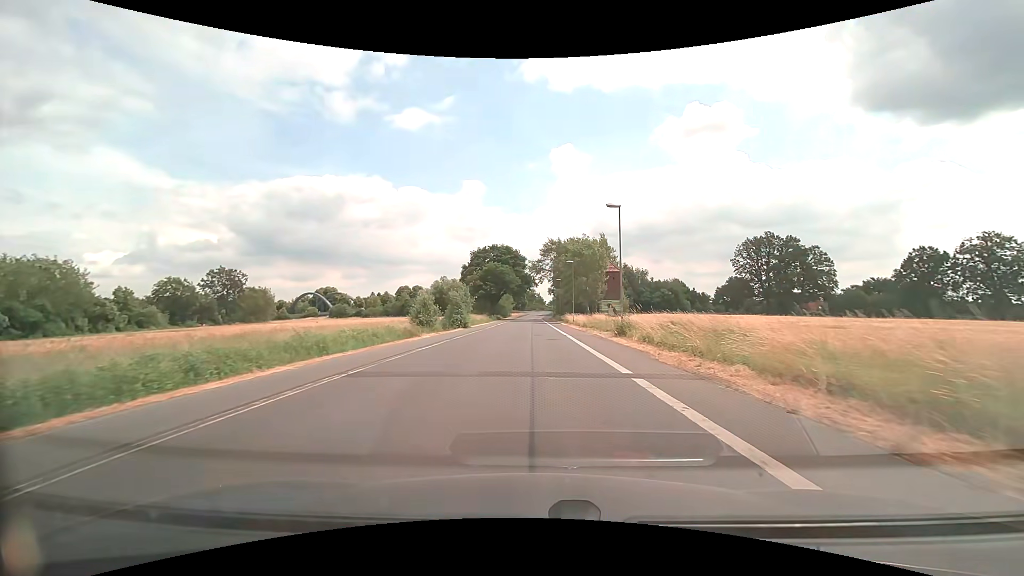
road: tertiary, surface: asphalt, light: Day
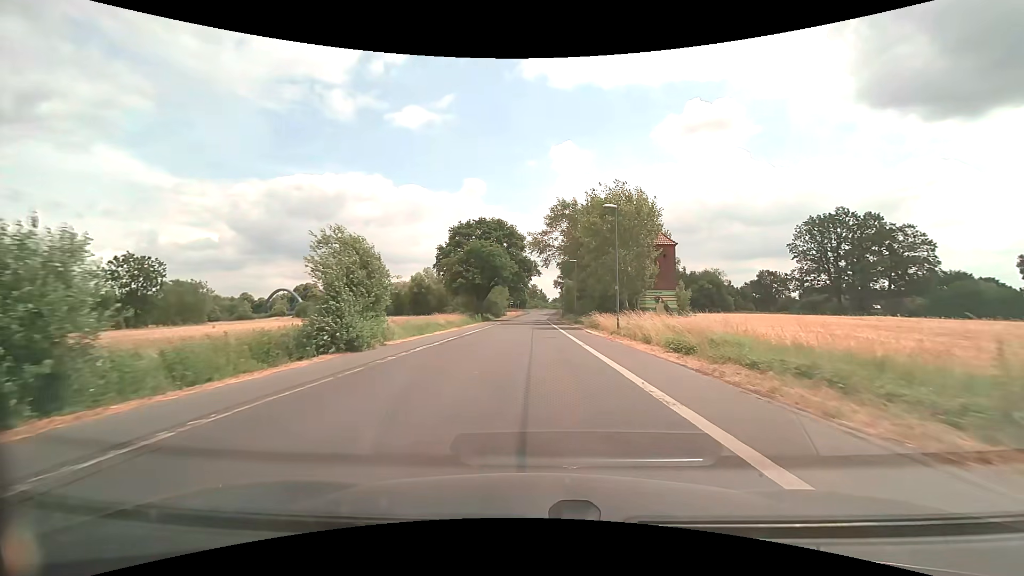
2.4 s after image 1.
(-0.1, +30.4) m; 0°
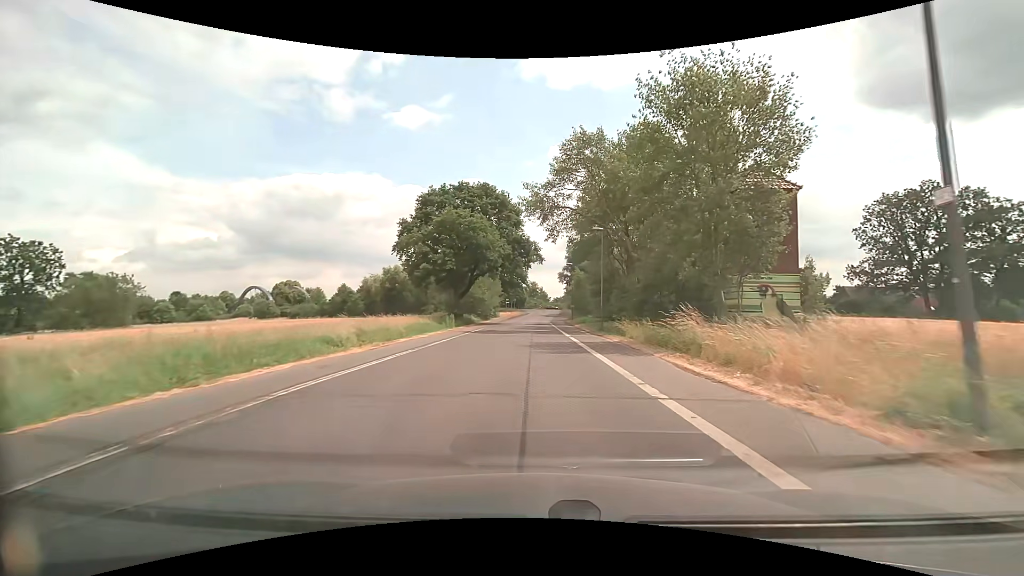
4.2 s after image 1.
(0.0, +22.8) m; 0°
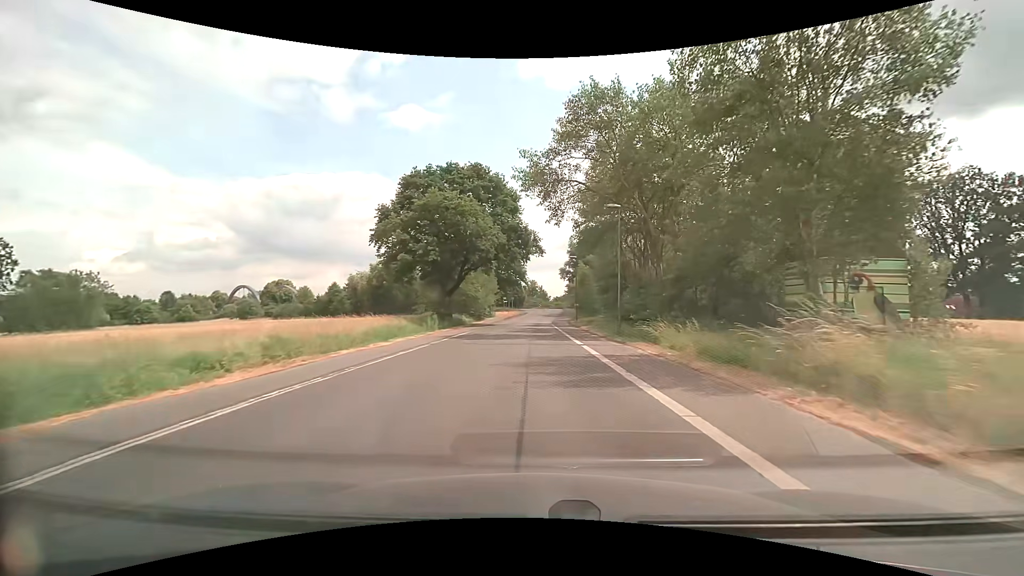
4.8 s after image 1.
(0.0, +7.6) m; 0°
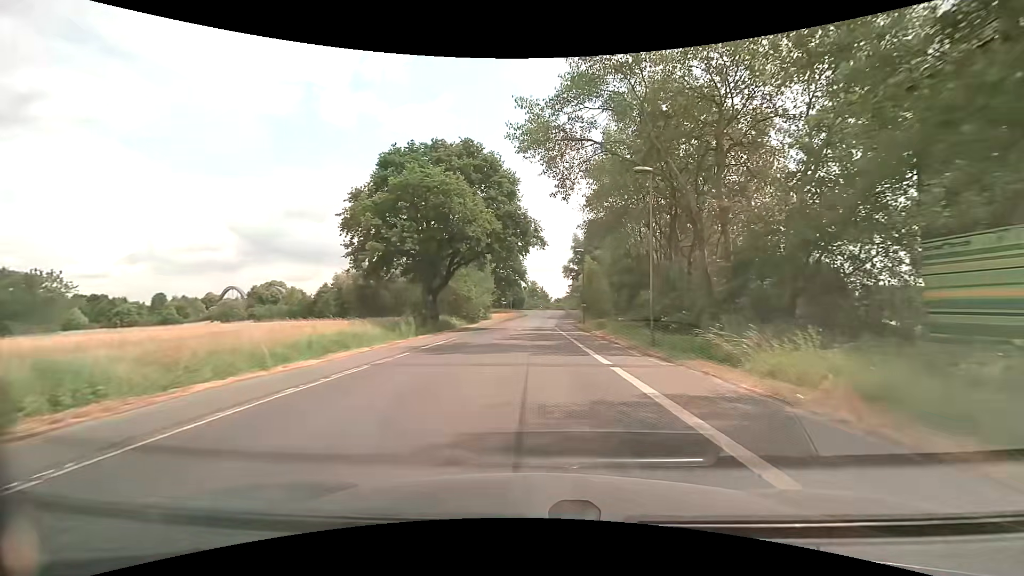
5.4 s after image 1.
(0.0, +7.6) m; 0°
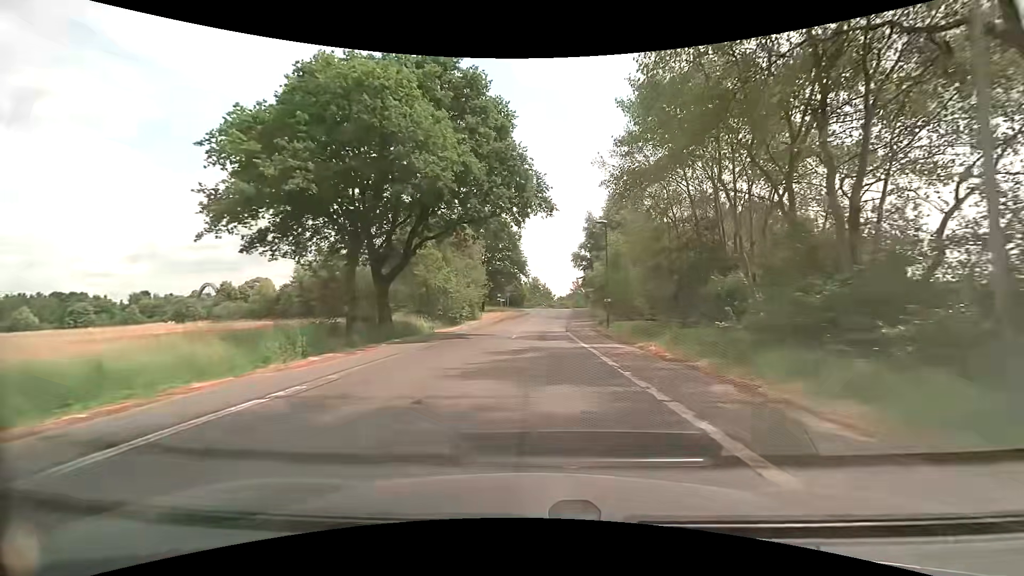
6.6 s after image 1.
(0.0, +15.3) m; 0°
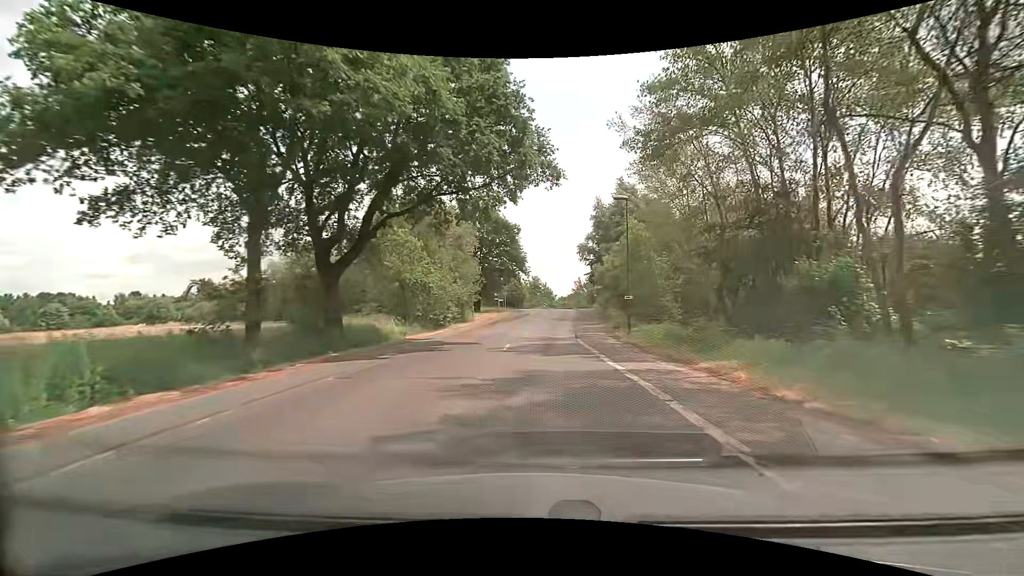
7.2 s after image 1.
(0.0, +7.6) m; 0°
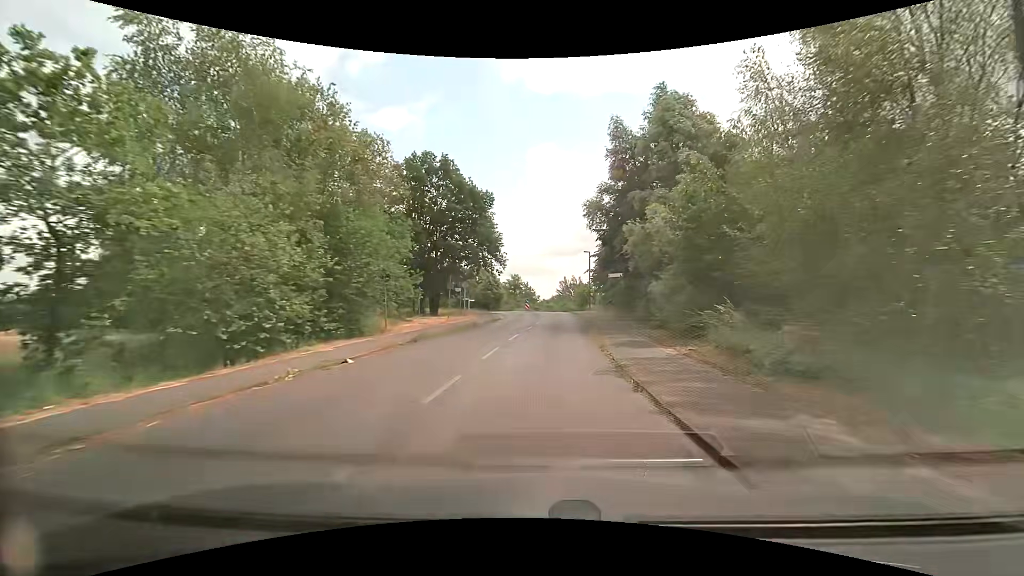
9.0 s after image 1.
(+0.3, +22.8) m; +2°
(0, +10) (0, +20) (+1, +30) (+1, +40) (+2, +50) (+2, +60) (+1, +70) (-2, +79) (-10, +84) (-20, +84) m
